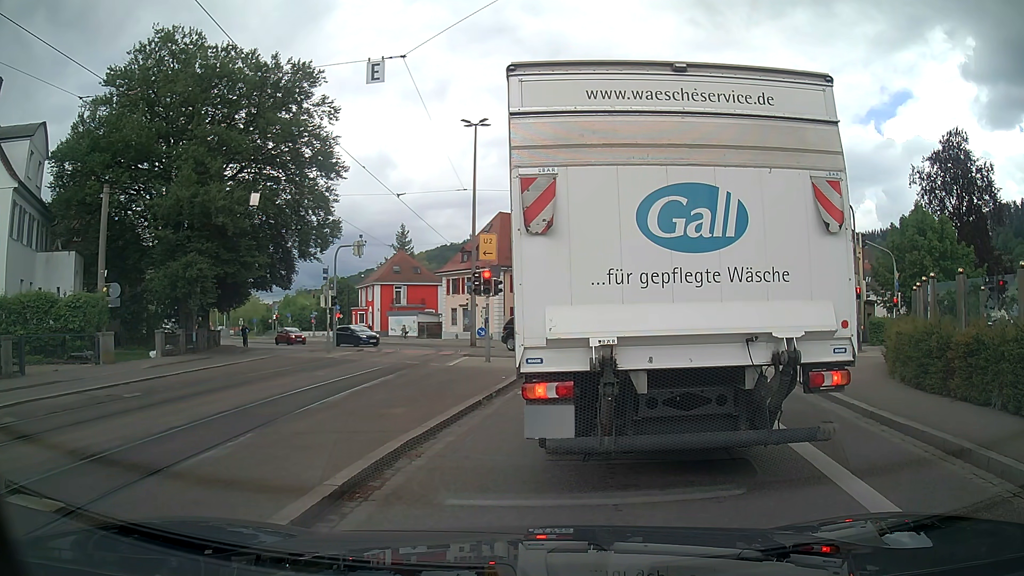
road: tertiary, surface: asphalt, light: Day
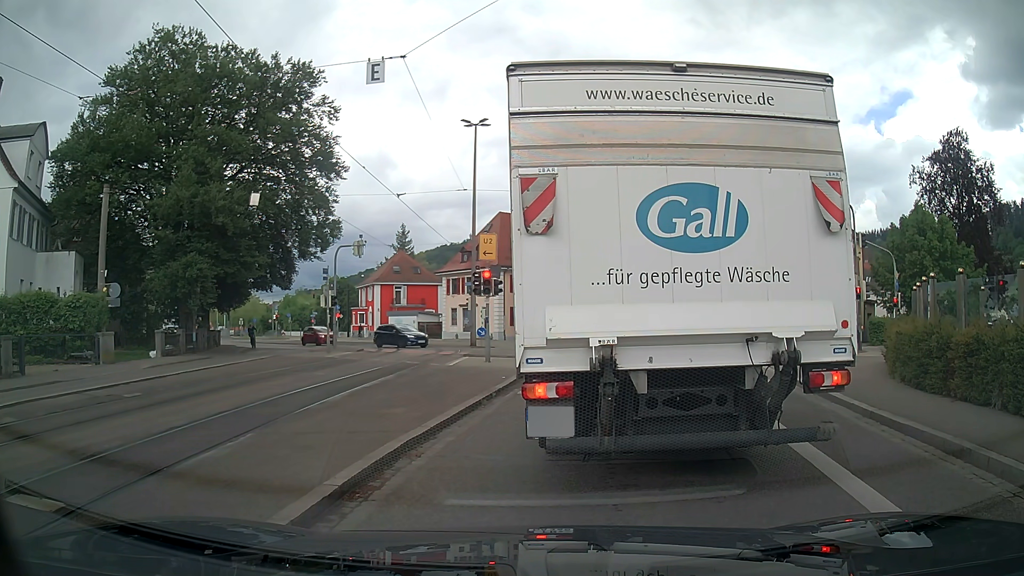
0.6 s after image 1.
(0.0, 0.0) m; 0°
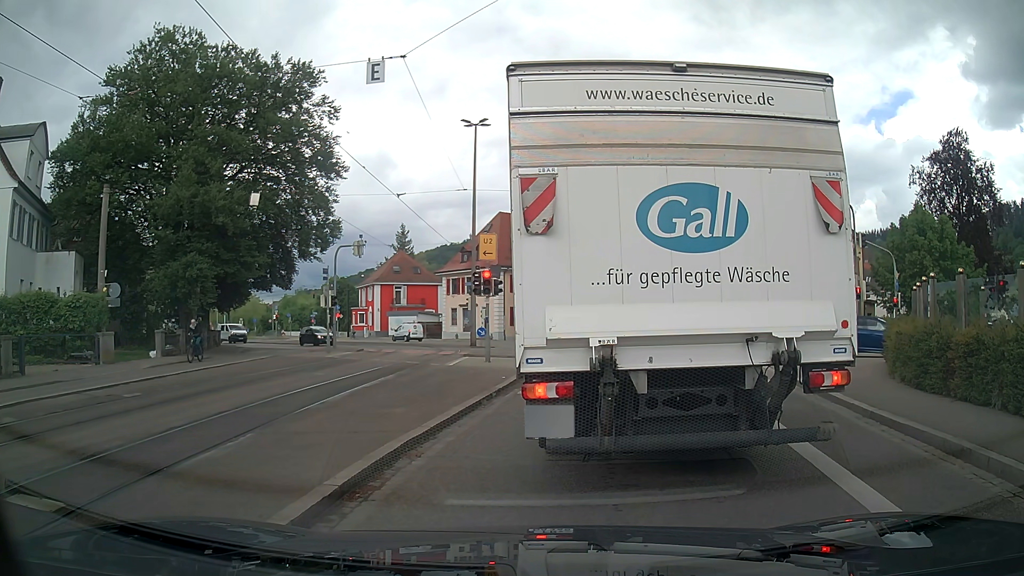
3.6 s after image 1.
(0.0, 0.0) m; 0°
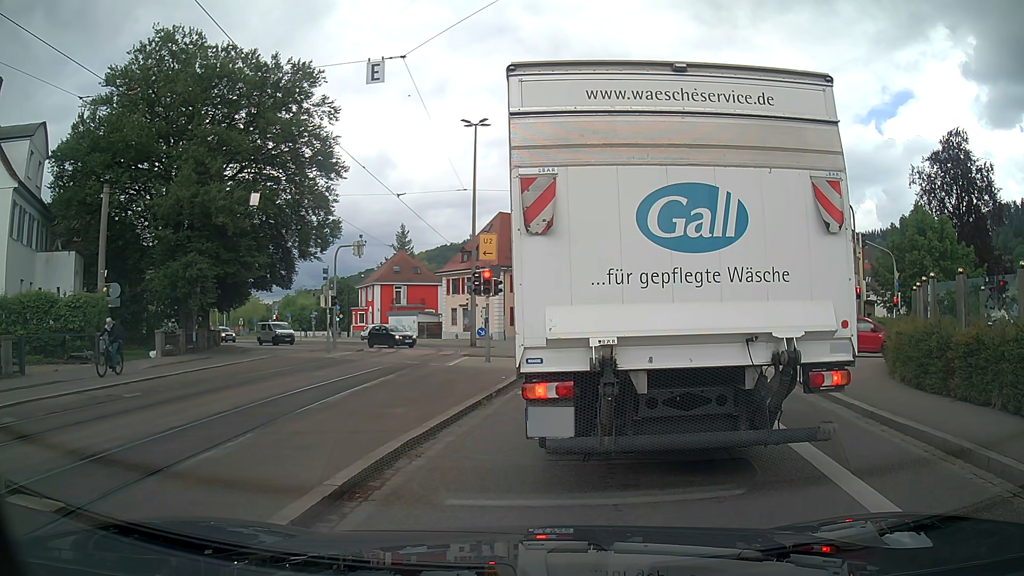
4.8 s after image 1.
(0.0, 0.0) m; 0°
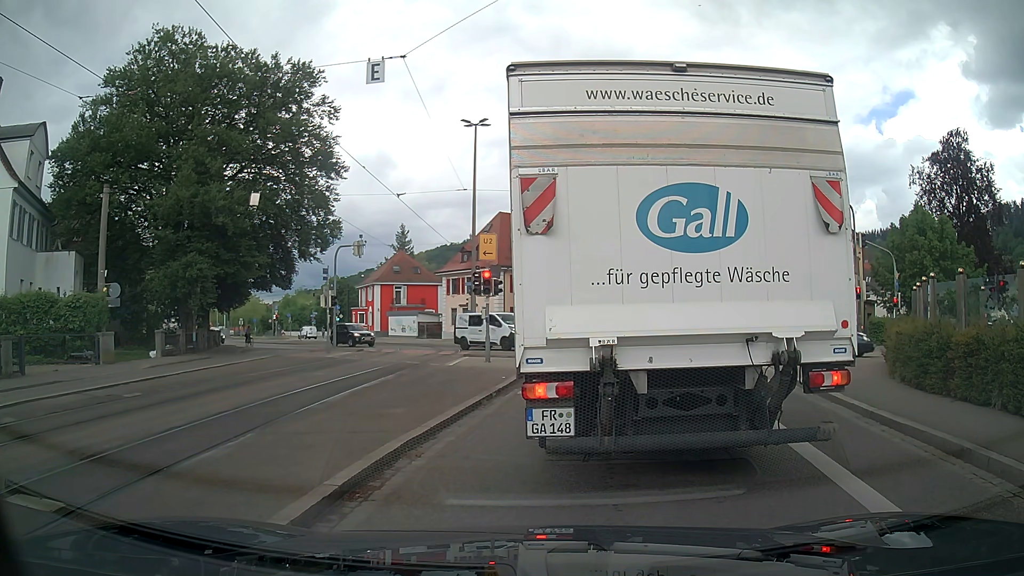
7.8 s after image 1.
(0.0, 0.0) m; 0°
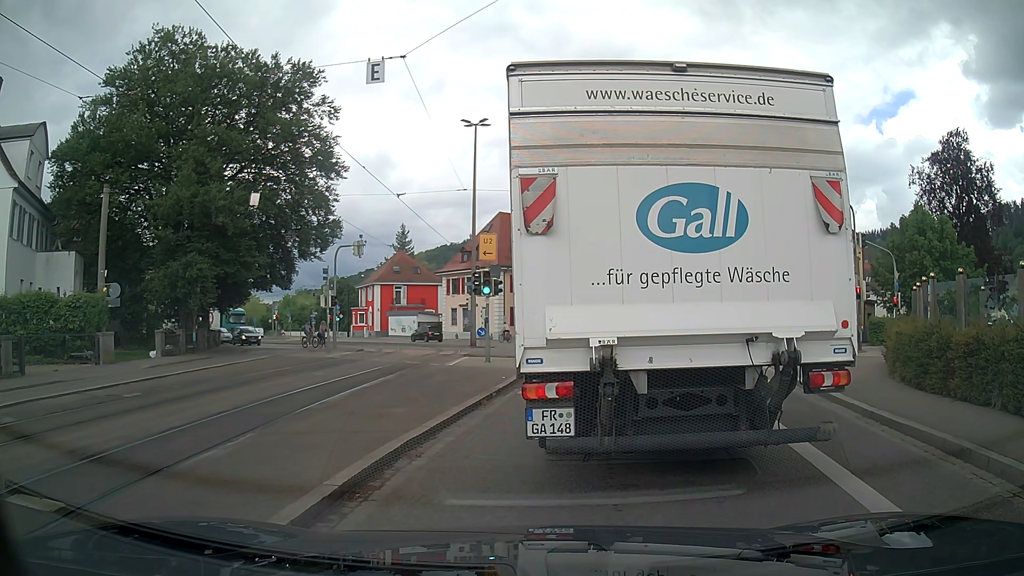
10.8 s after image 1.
(0.0, 0.0) m; 0°
